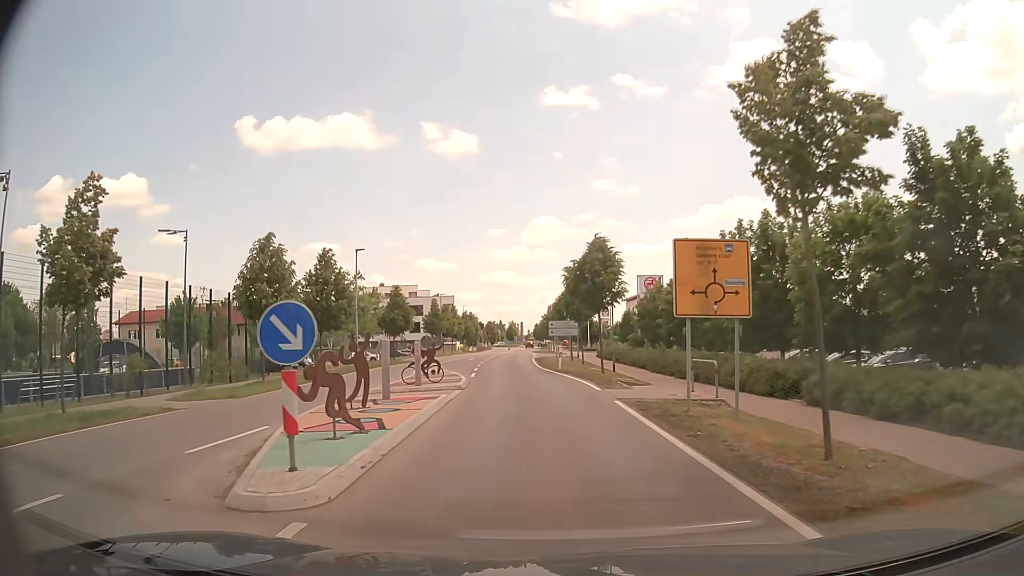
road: tertiary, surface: asphalt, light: Day
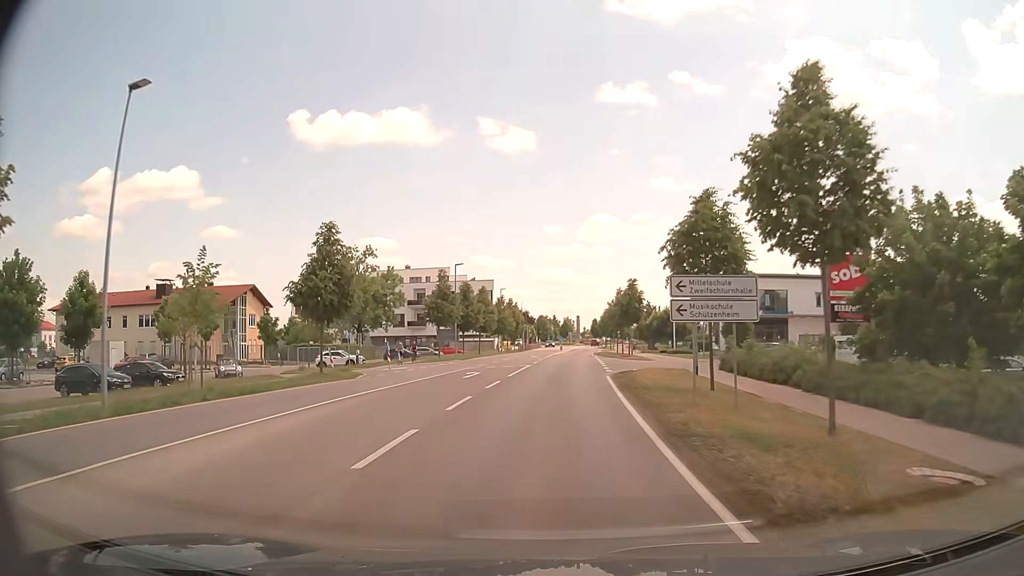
(-1.2, +32.2) m; -4°
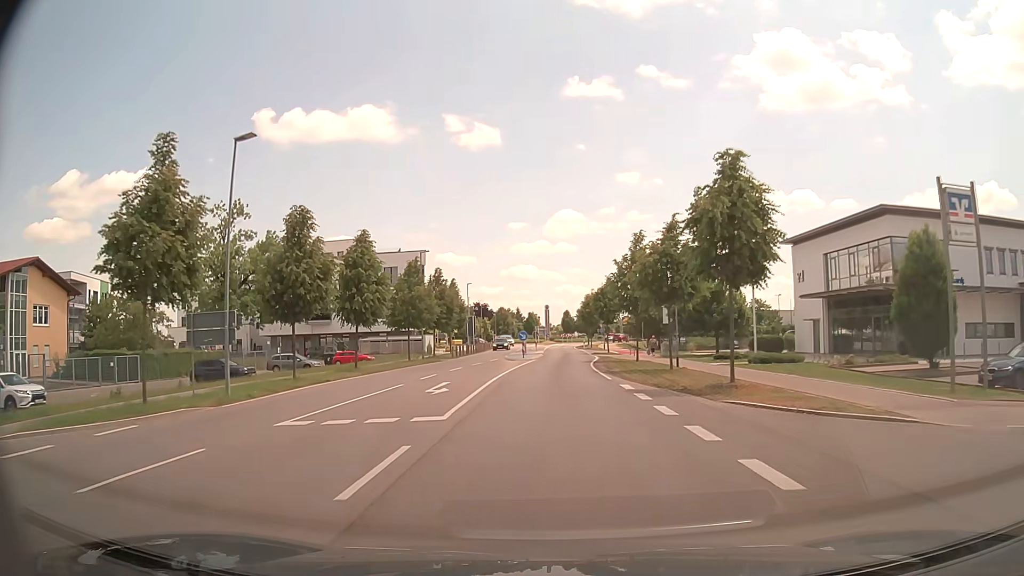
(+0.6, +38.5) m; +2°
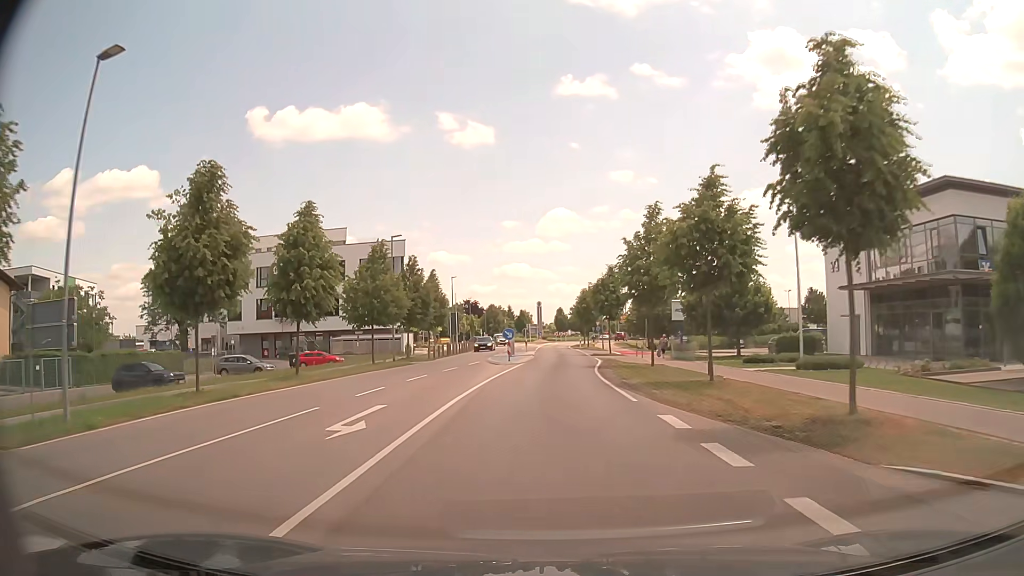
(0.0, +7.8) m; +1°
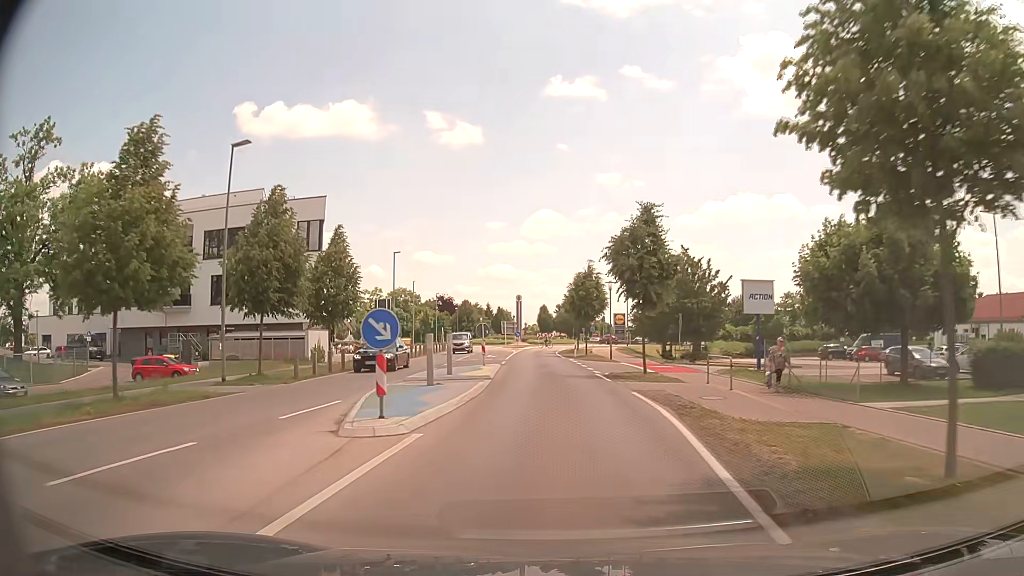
(+0.3, +23.3) m; +1°
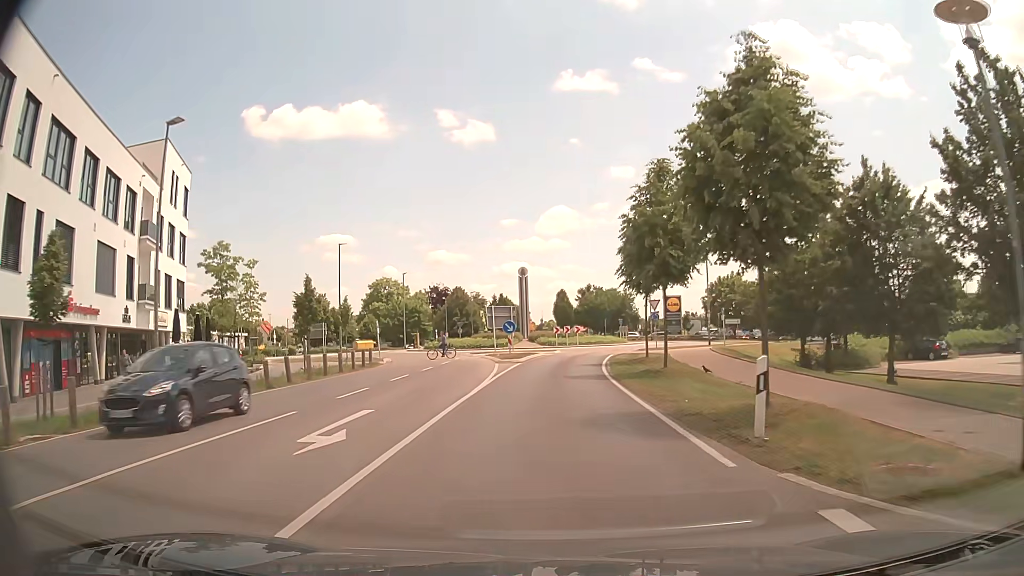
(-0.1, +37.5) m; -1°
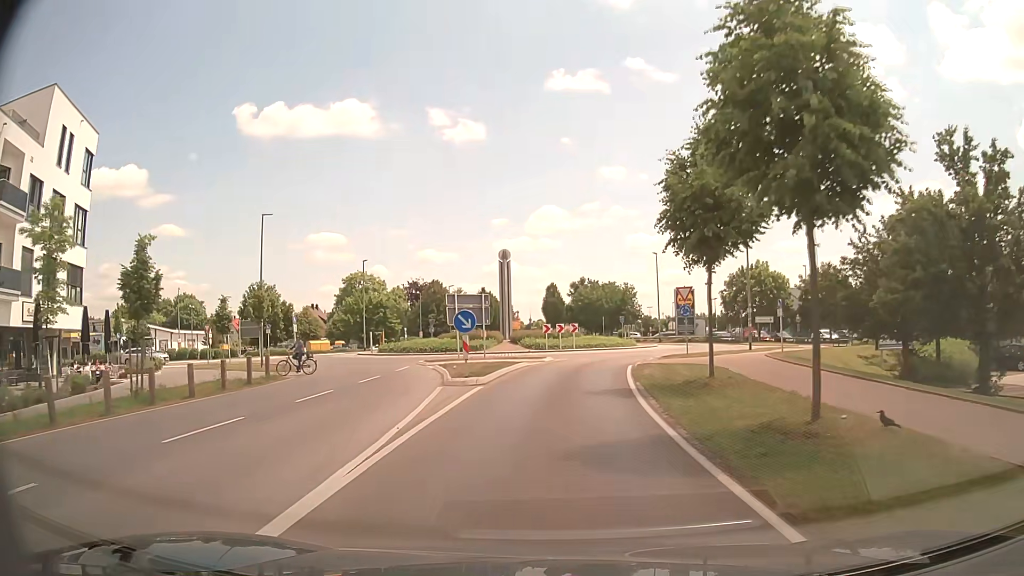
(+0.1, +13.0) m; +1°
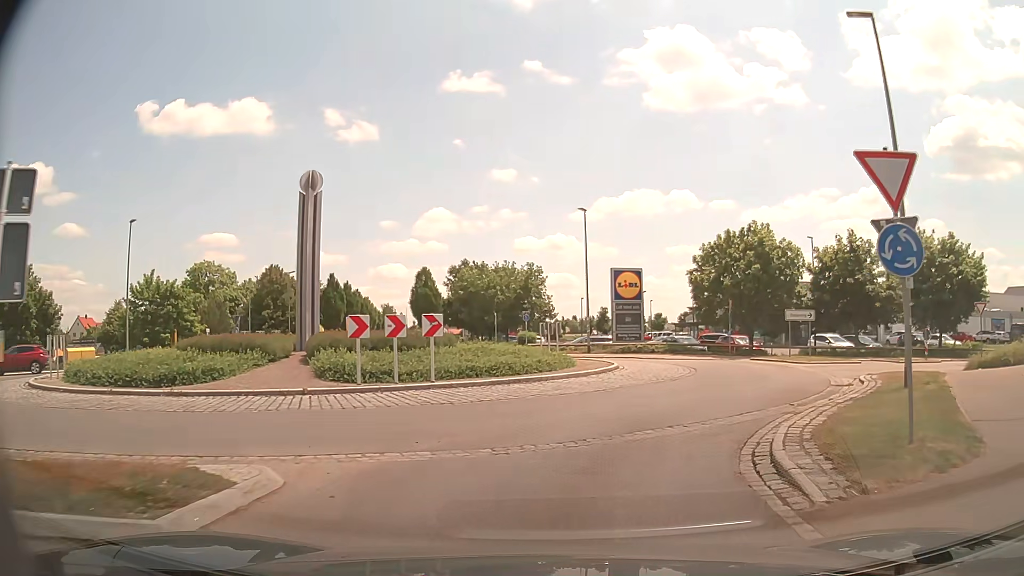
(+1.3, +25.2) m; +9°
